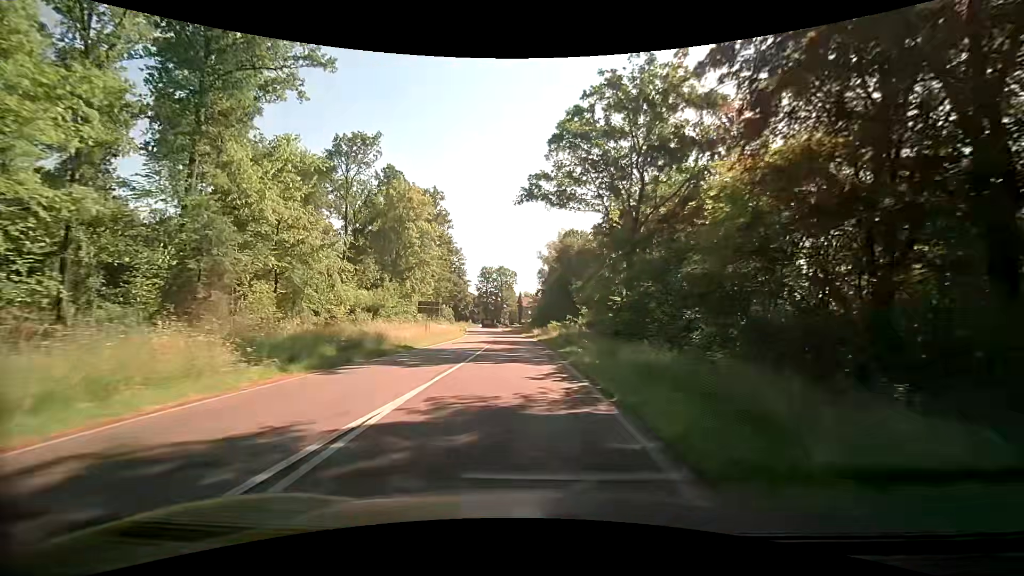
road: secondary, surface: asphalt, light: Day
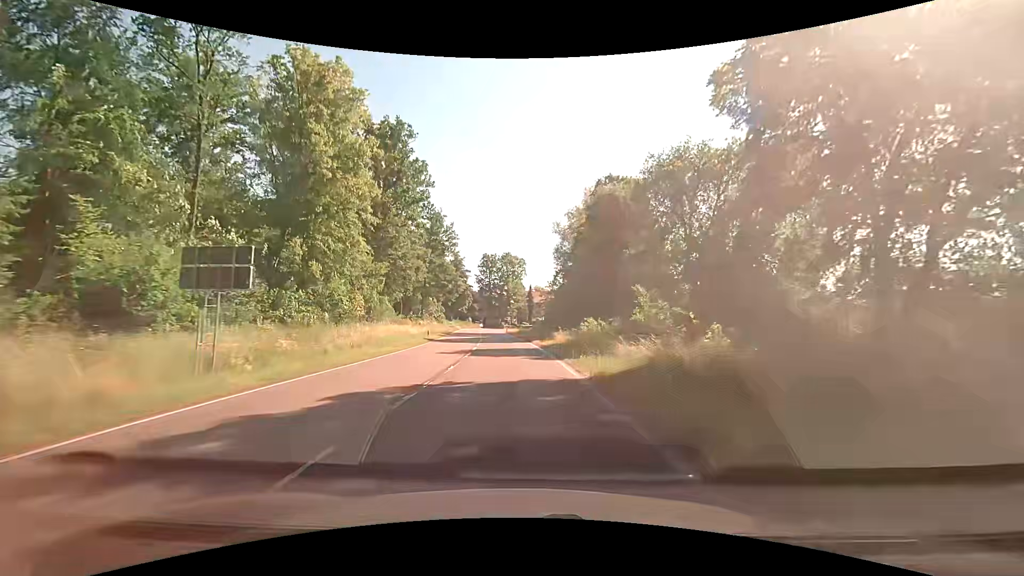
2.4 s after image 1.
(-0.7, +32.2) m; -2°
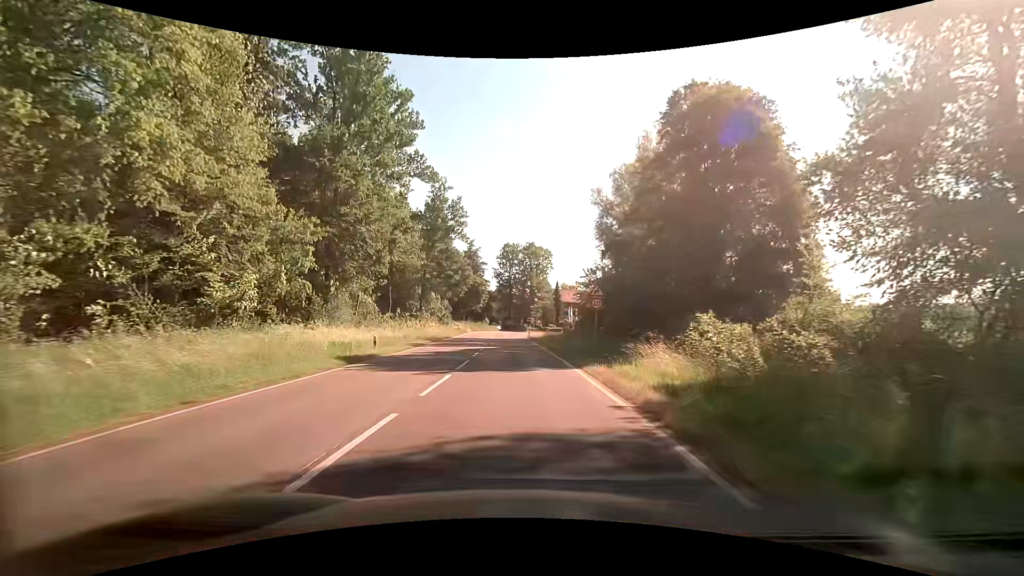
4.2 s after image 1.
(-0.5, +22.1) m; -2°
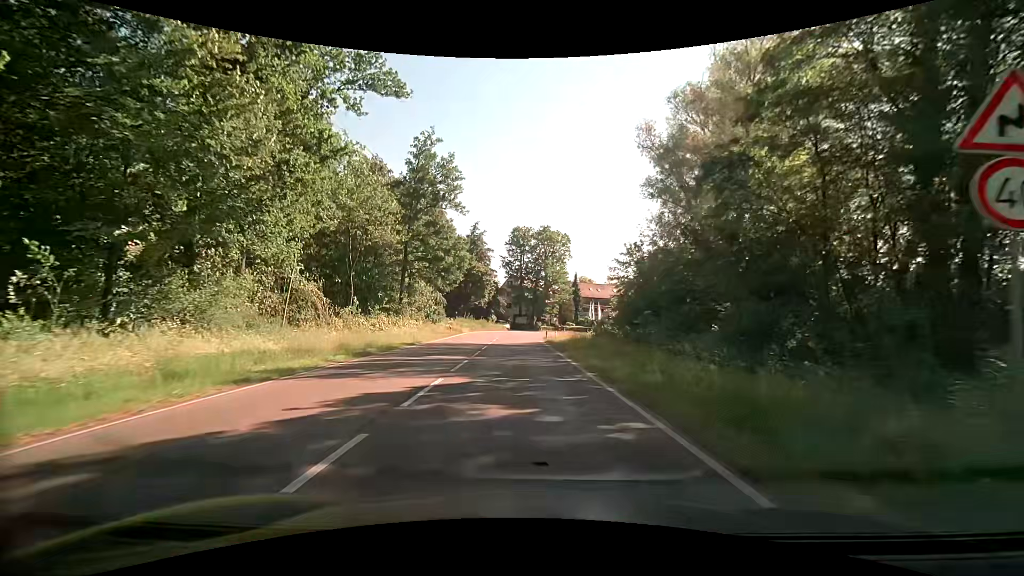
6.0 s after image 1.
(-0.4, +19.5) m; -2°
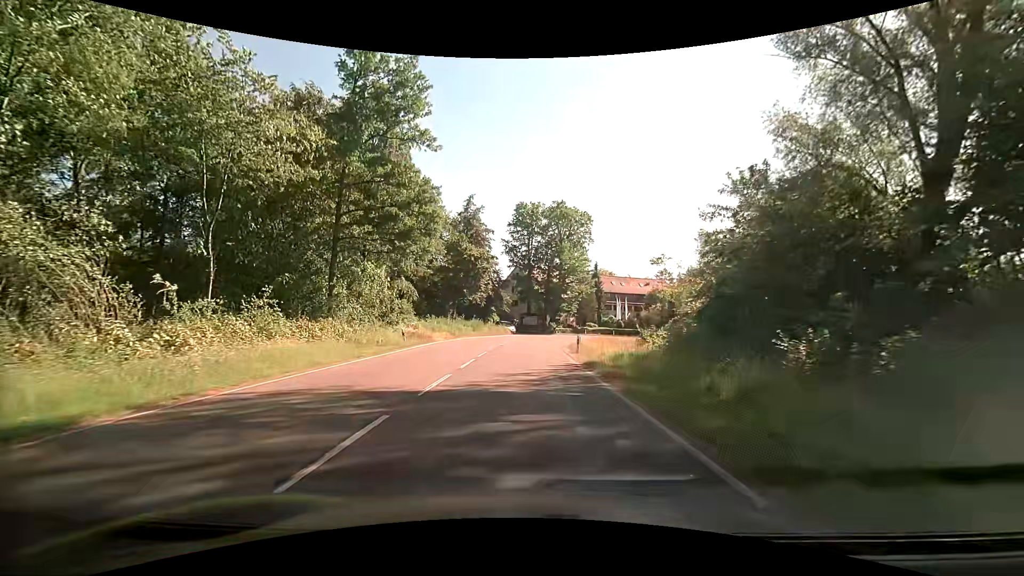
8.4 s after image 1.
(0.0, +22.7) m; -1°
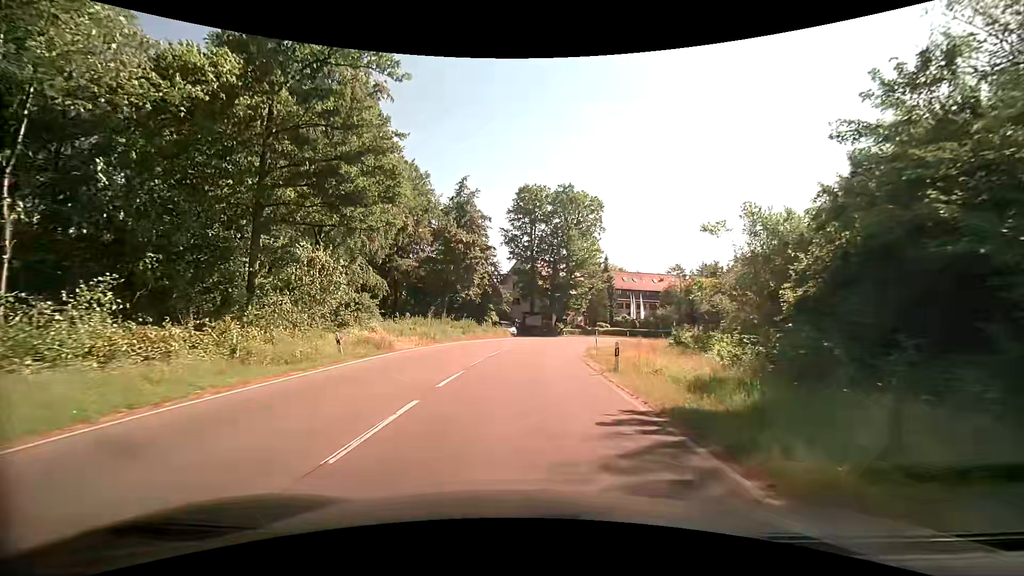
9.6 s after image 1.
(+0.1, +10.4) m; 0°
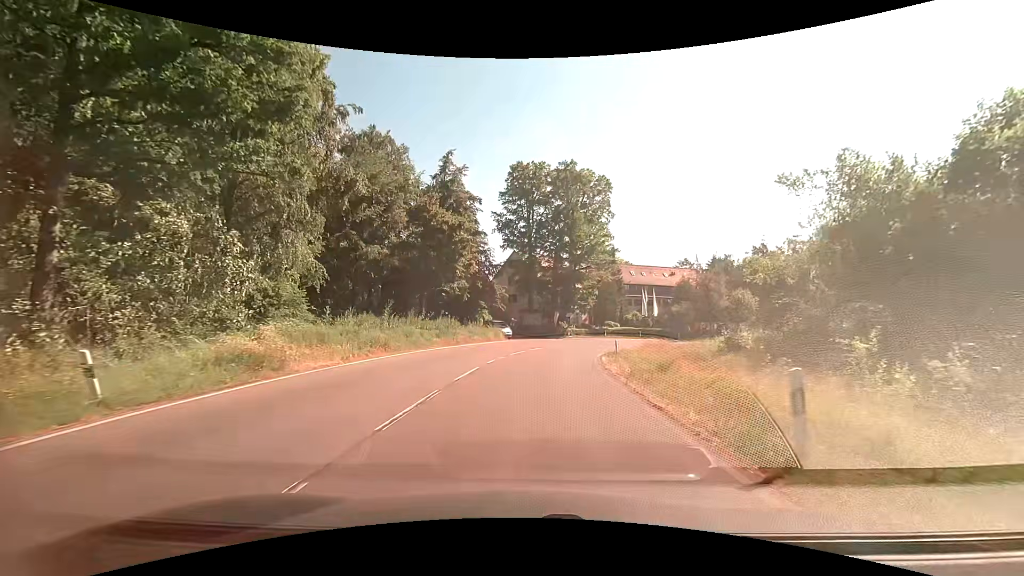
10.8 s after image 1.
(+0.1, +10.6) m; +1°
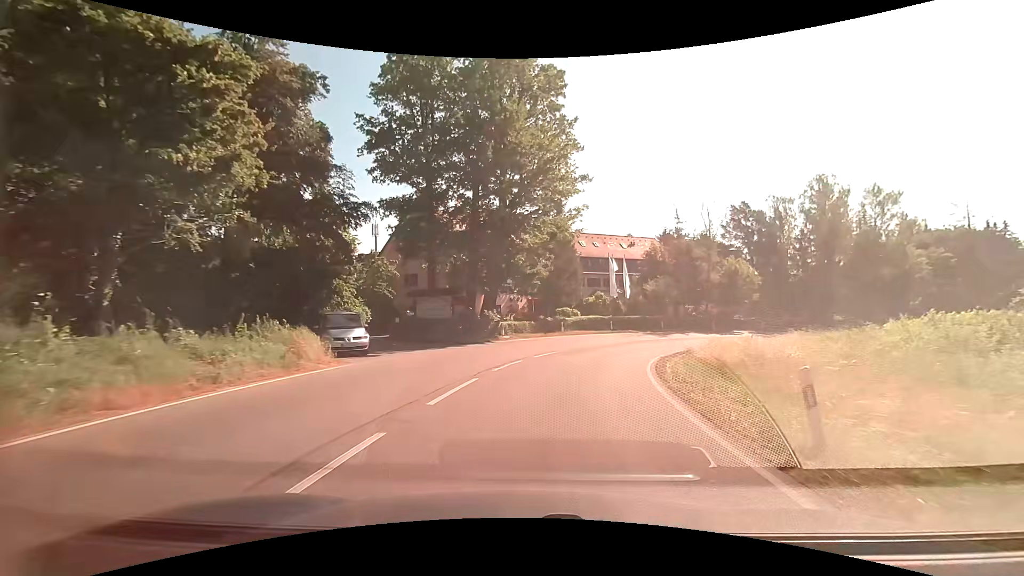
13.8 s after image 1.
(+1.3, +28.0) m; +8°
(+1, +10) (+2, +20) (+5, +29) (+10, +38) (+16, +46) (+24, +52) (+34, +56) (+43, +57) (+53, +57) (+63, +55) m
